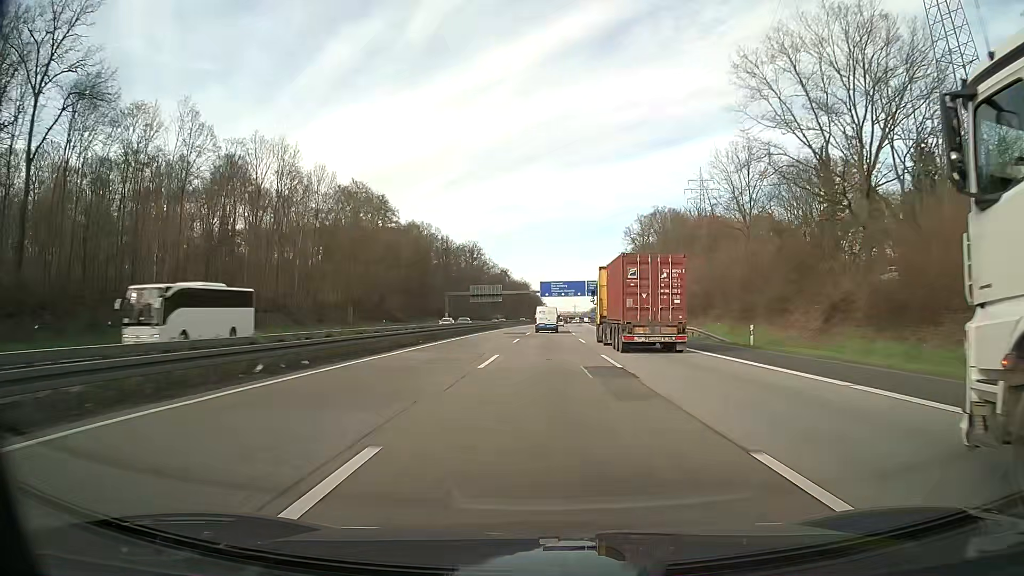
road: motorway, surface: asphalt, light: Day
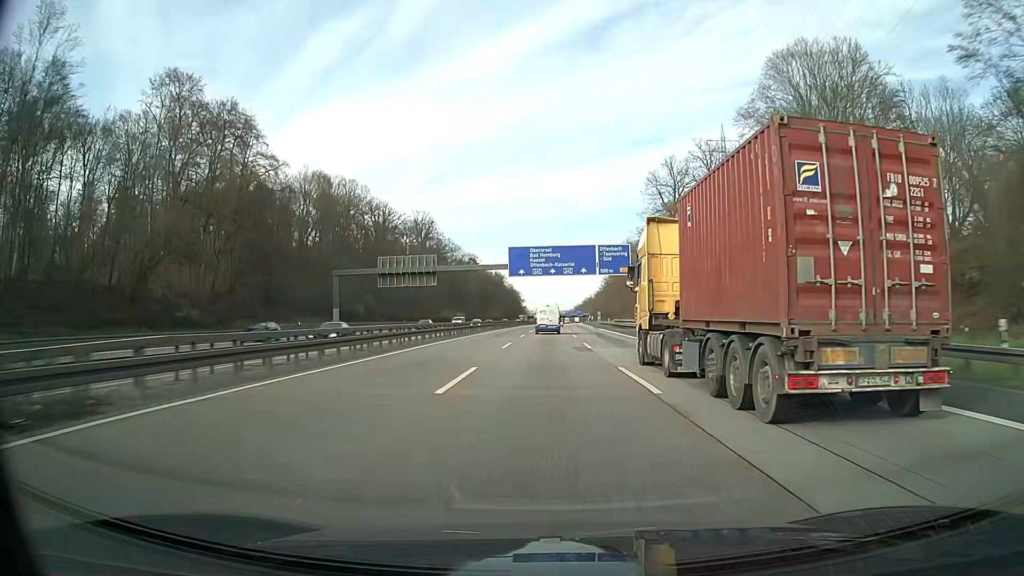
(+1.3, +76.7) m; +2°
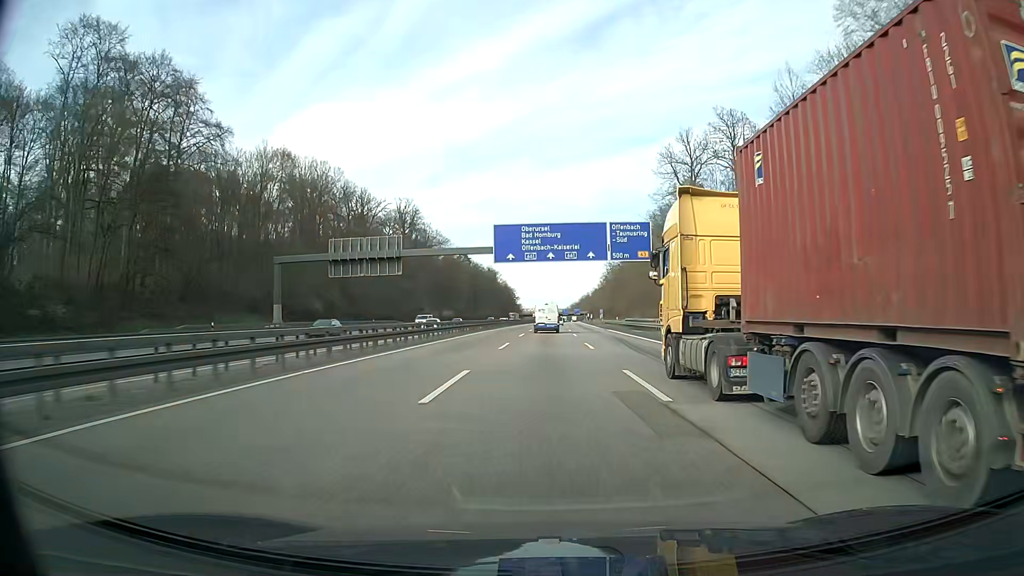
(0.0, +19.1) m; 0°
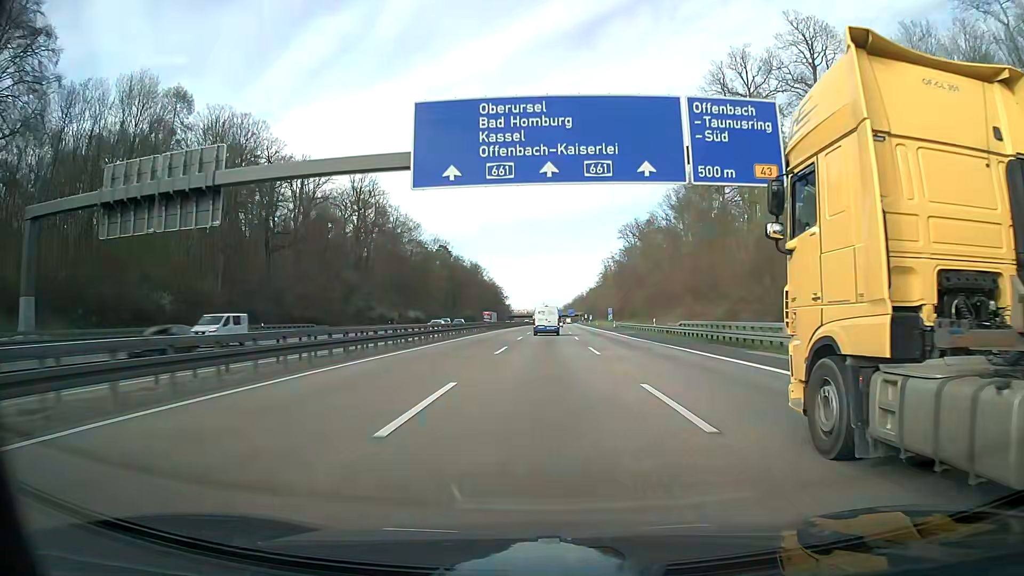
(+0.2, +38.0) m; +1°
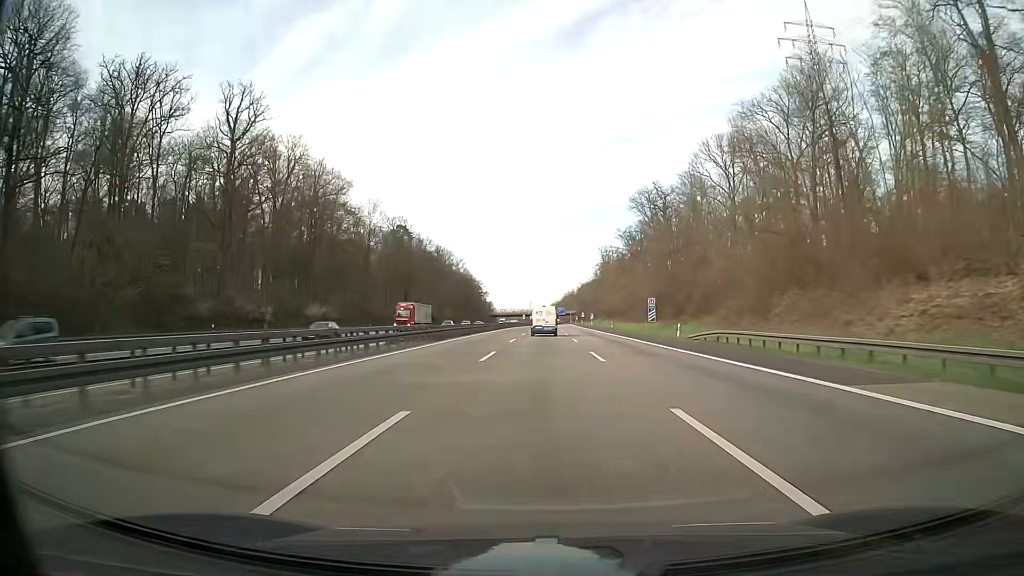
(+0.7, +57.0) m; +1°
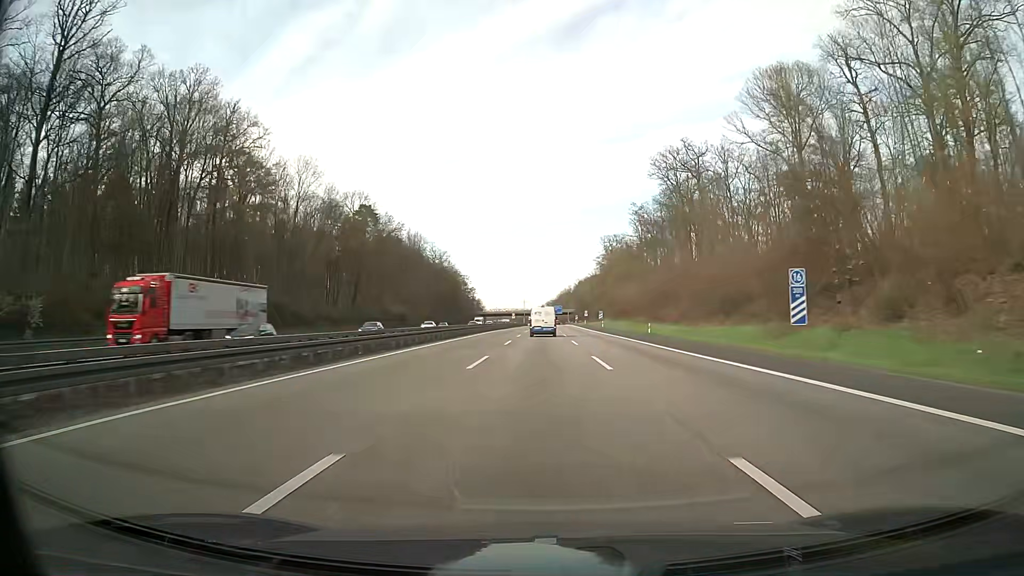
(+0.1, +38.4) m; 0°
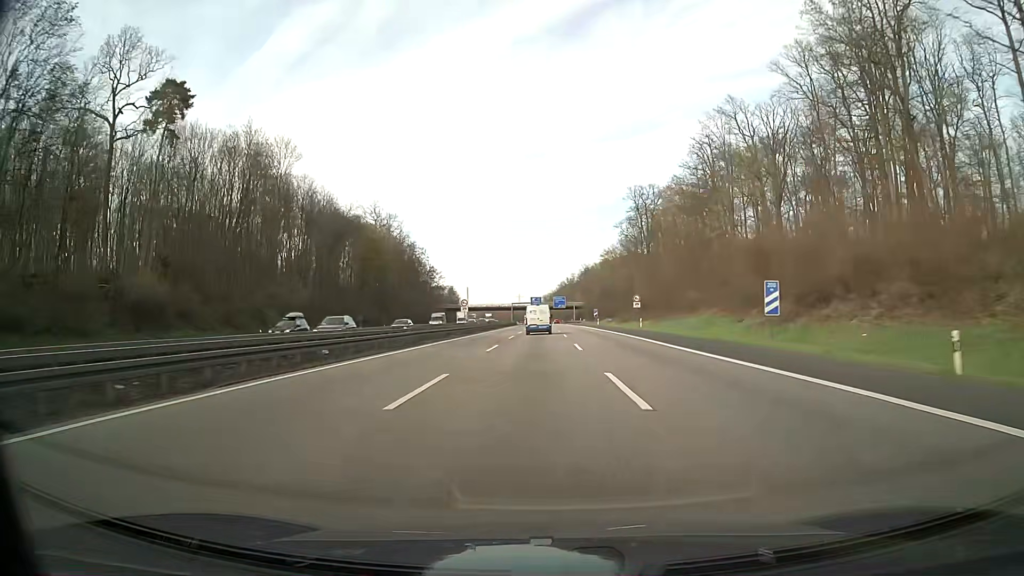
(+0.7, +96.9) m; 0°
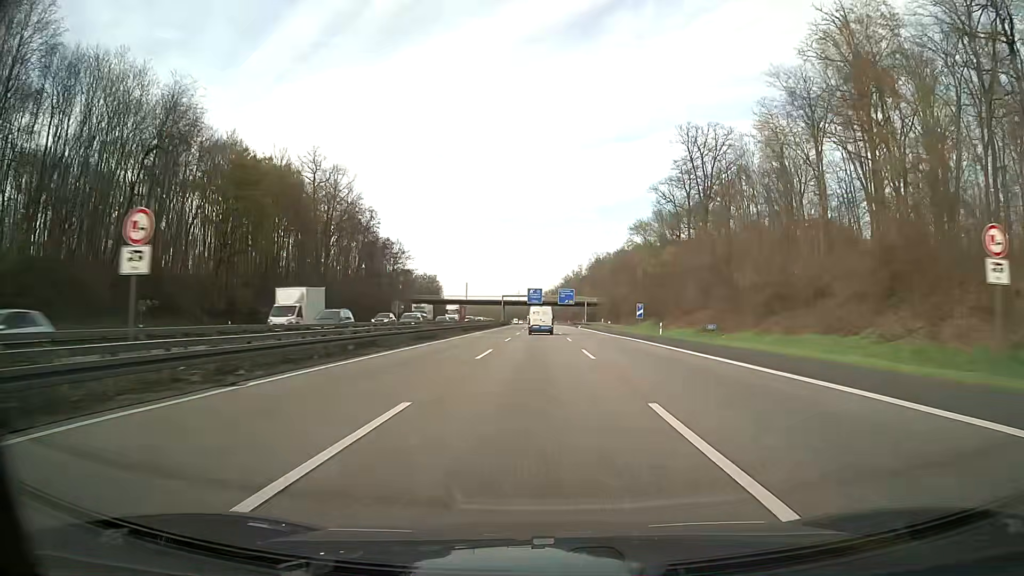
(-0.1, +58.4) m; 0°
(0, +10) (0, +20) (0, +30) (0, +40) (0, +50) (0, +60) (0, +70) (0, +80) (0, +90) (0, +100) m
